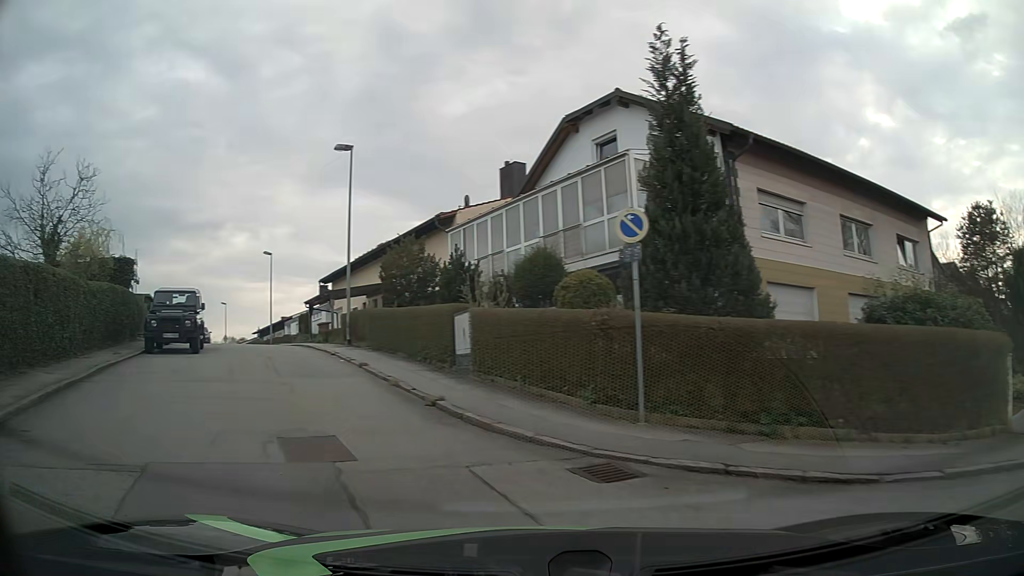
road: residential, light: Day
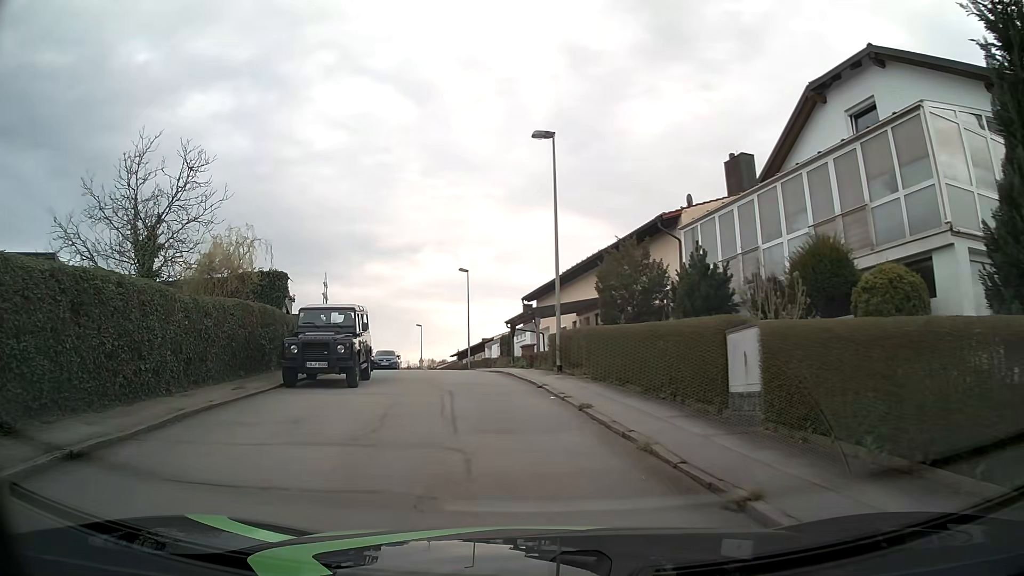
(-1.0, +4.9) m; -16°
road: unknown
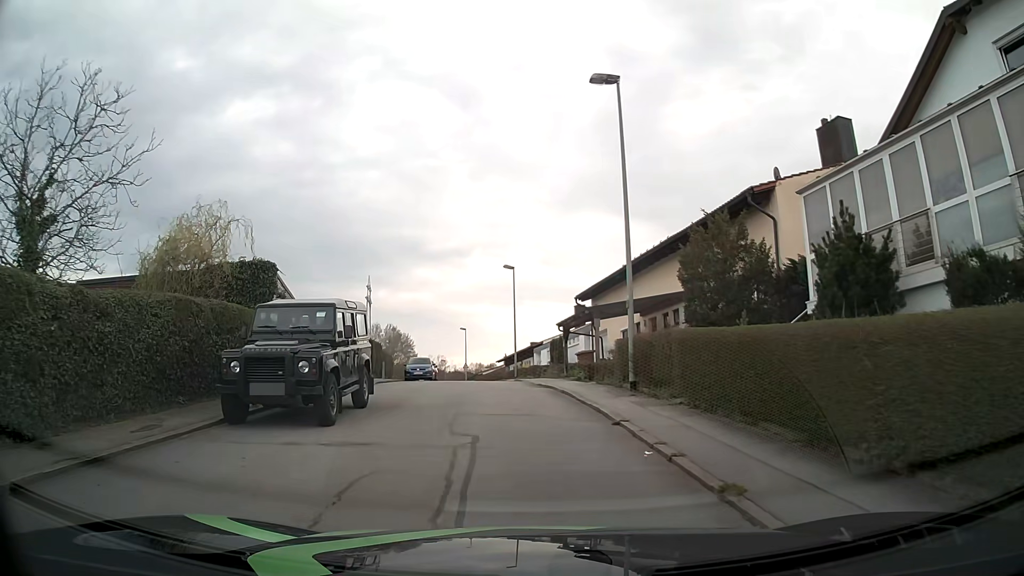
(-0.4, +5.7) m; -6°
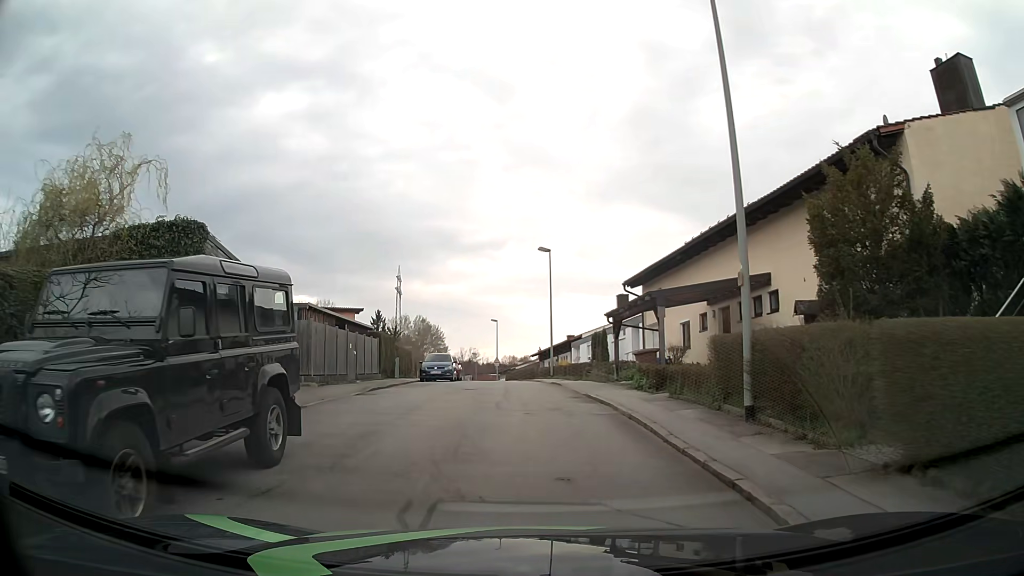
(-0.2, +6.4) m; -3°
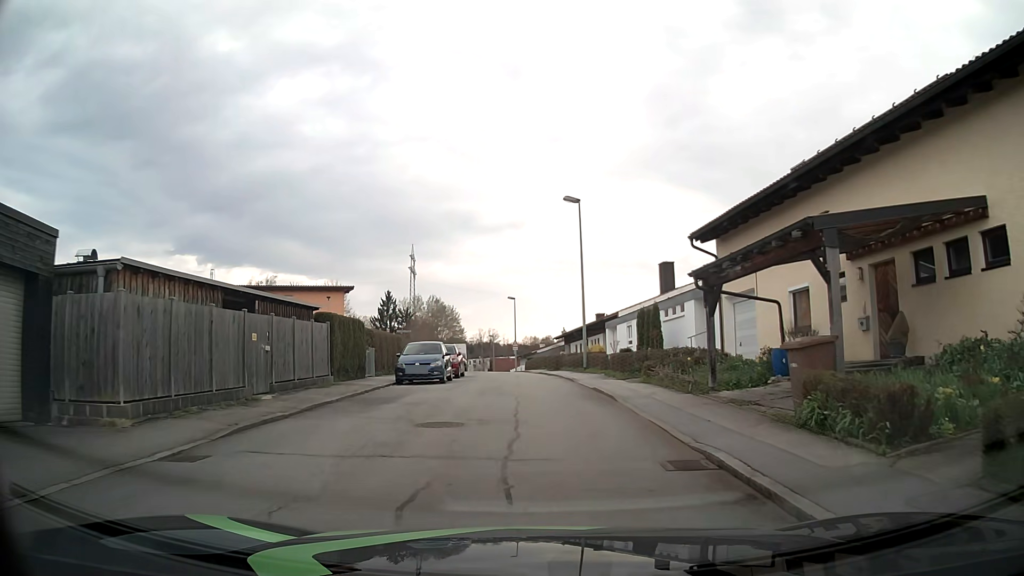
(-0.1, +10.6) m; -1°
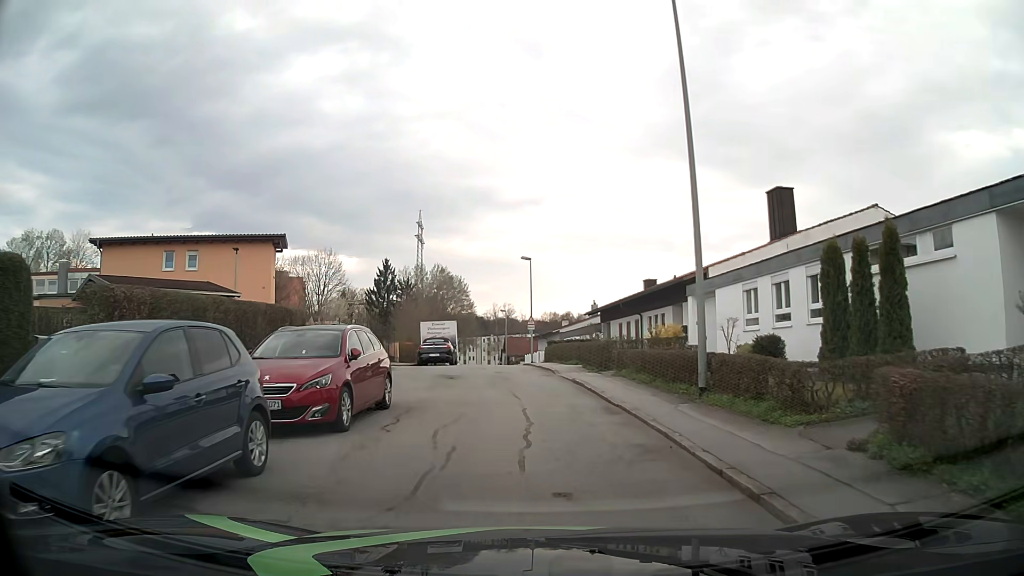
(-0.3, +19.0) m; -1°
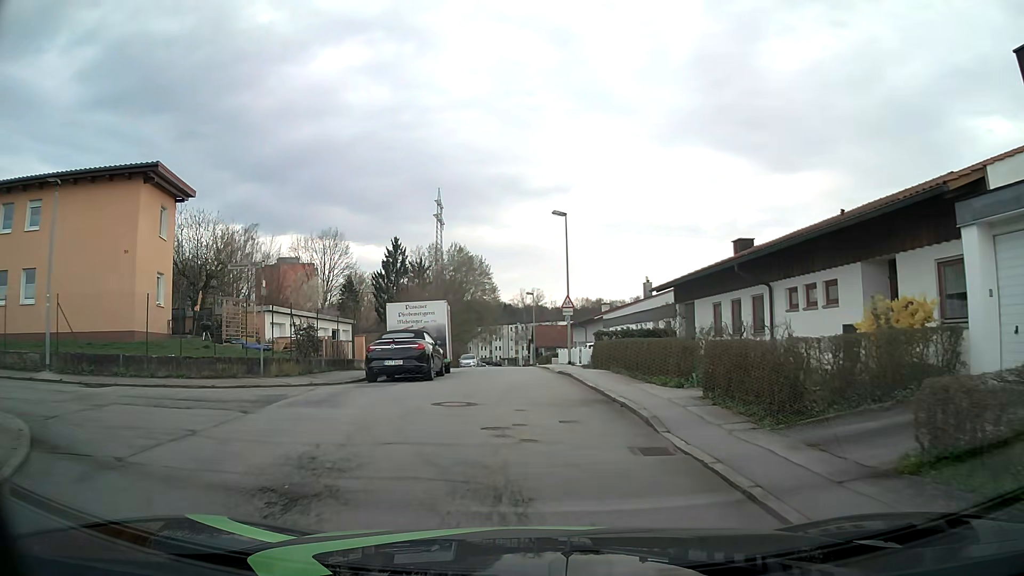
(-0.5, +15.7) m; -3°
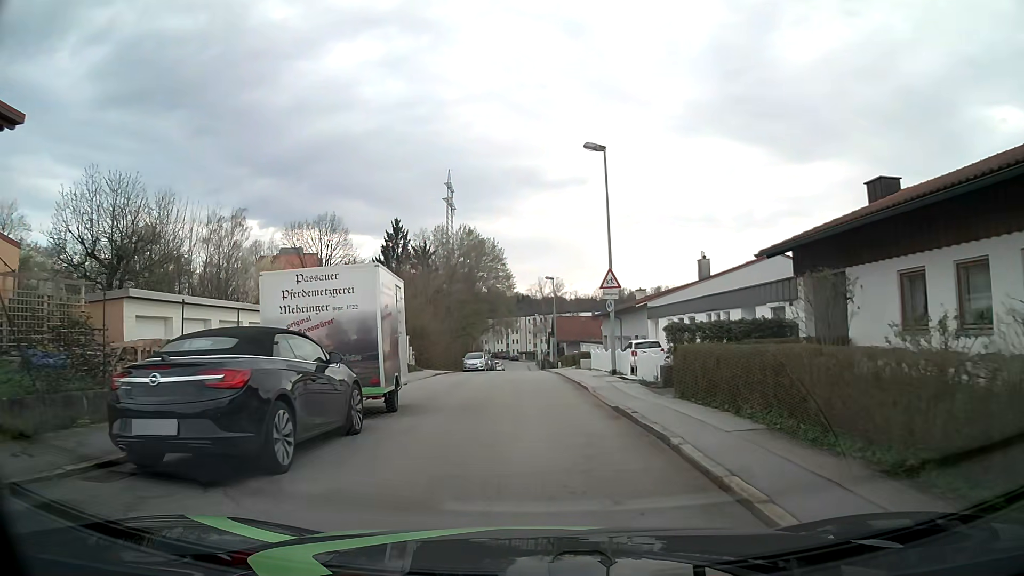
(-0.2, +12.4) m; -2°
(0, +10) (0, +20) (0, +30) (-1, +40) (-1, +50) (-1, +60) (-1, +70) (-2, +80) (-2, +90) (-2, +100) m
